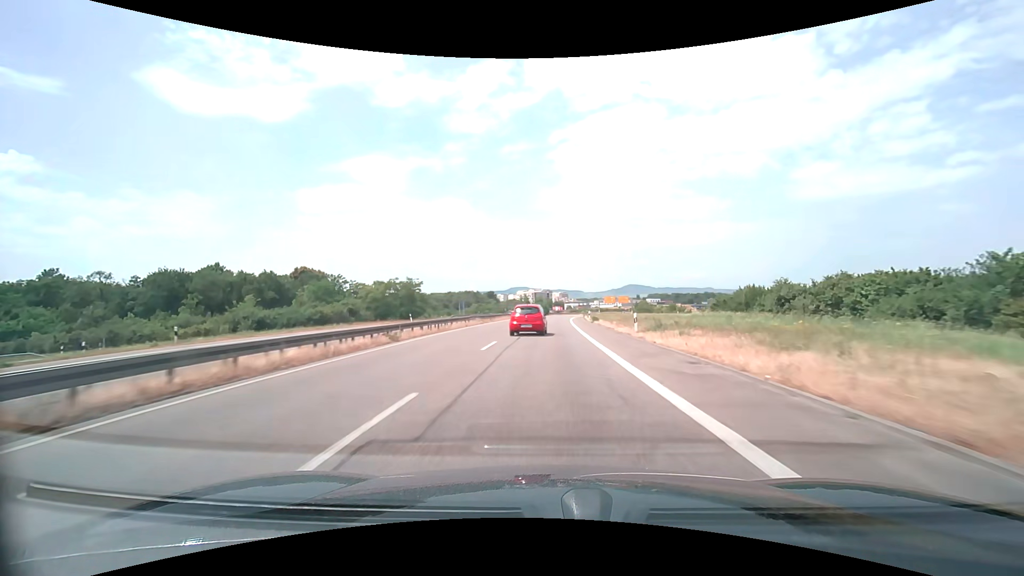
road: trunk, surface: asphalt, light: Day
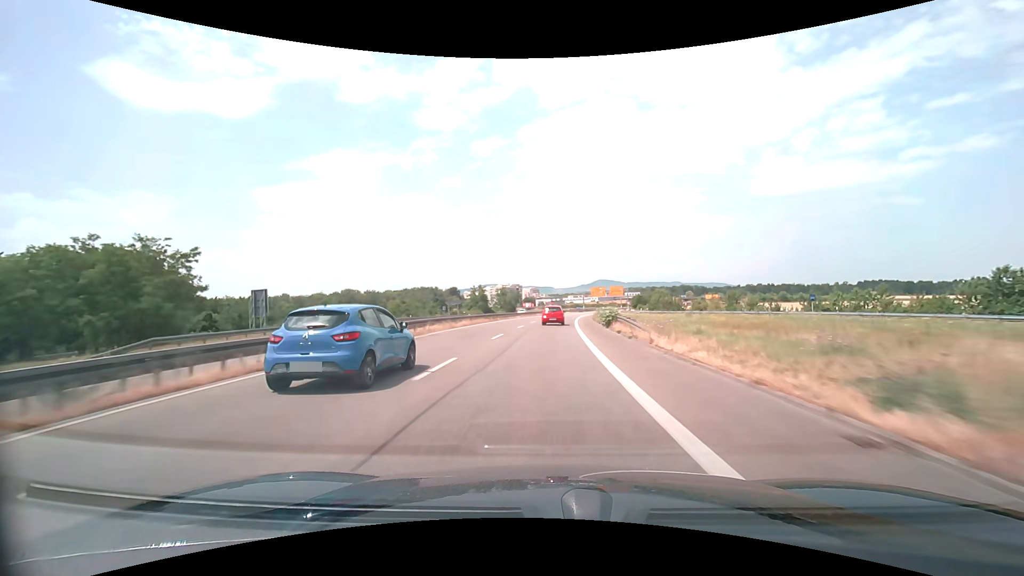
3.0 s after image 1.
(+1.9, +66.3) m; +3°
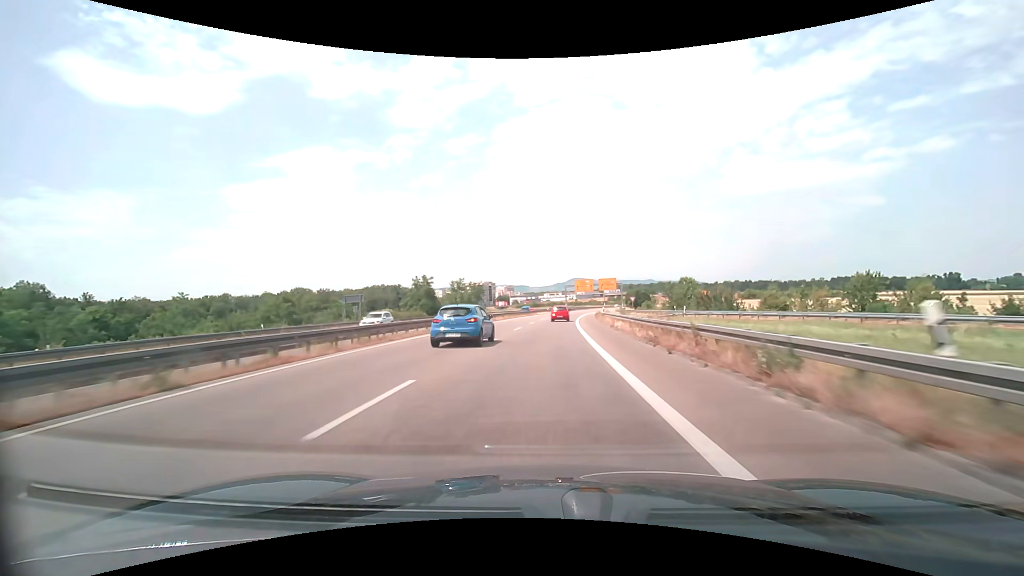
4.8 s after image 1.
(+0.8, +39.8) m; +3°
(0, +10) (0, +20) (+1, +30) (+1, +40) (+2, +50) (+2, +60) (+3, +70) (+4, +80) (+5, +90) (+7, +100) m
